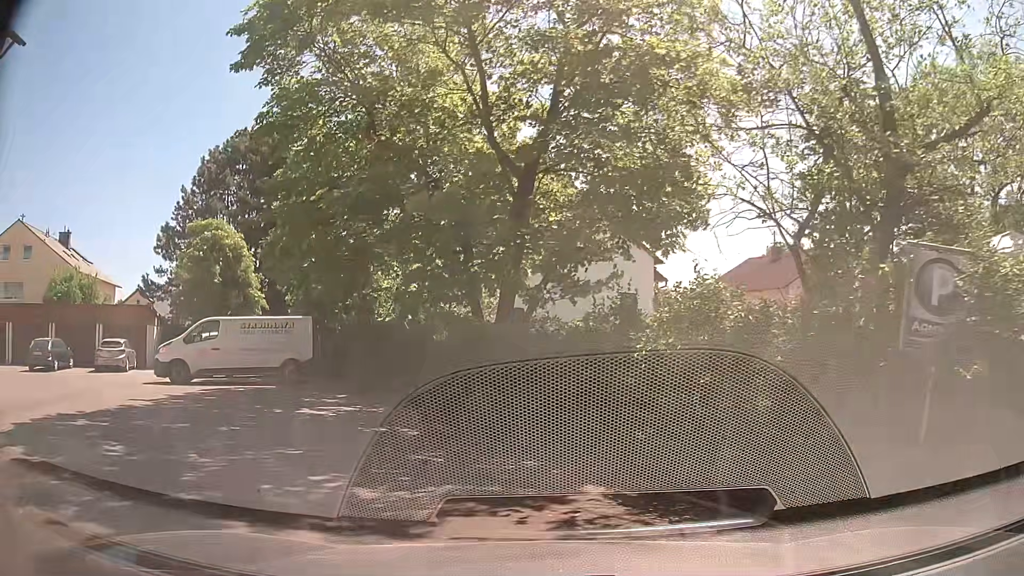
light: Day
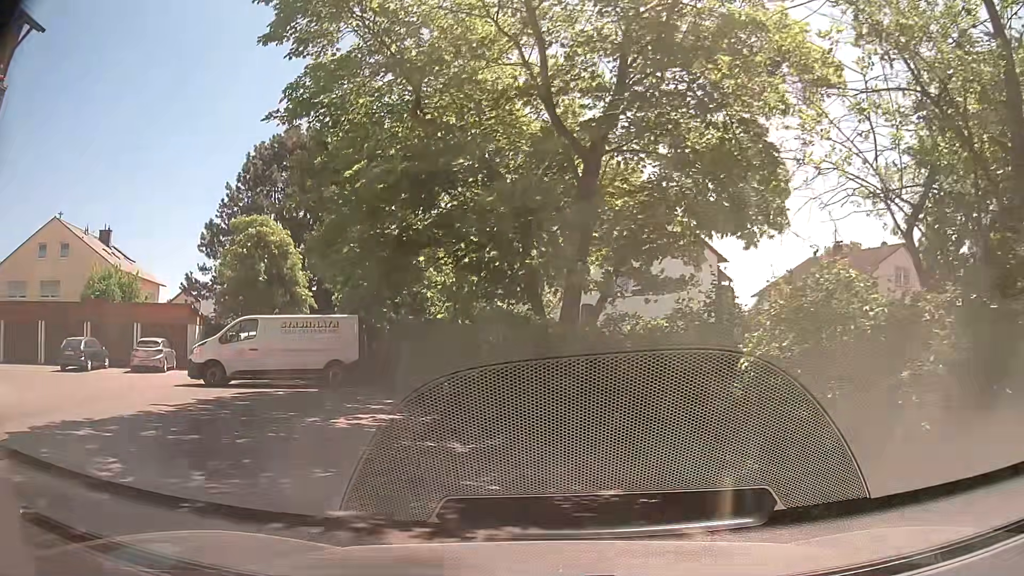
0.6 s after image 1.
(-0.1, +1.3) m; -6°
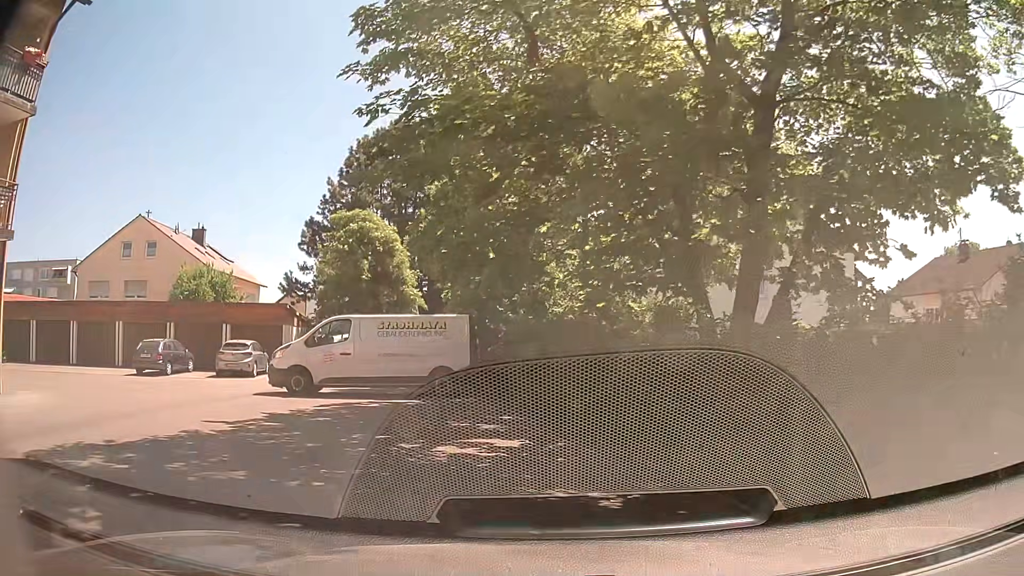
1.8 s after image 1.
(-0.2, +2.5) m; -11°
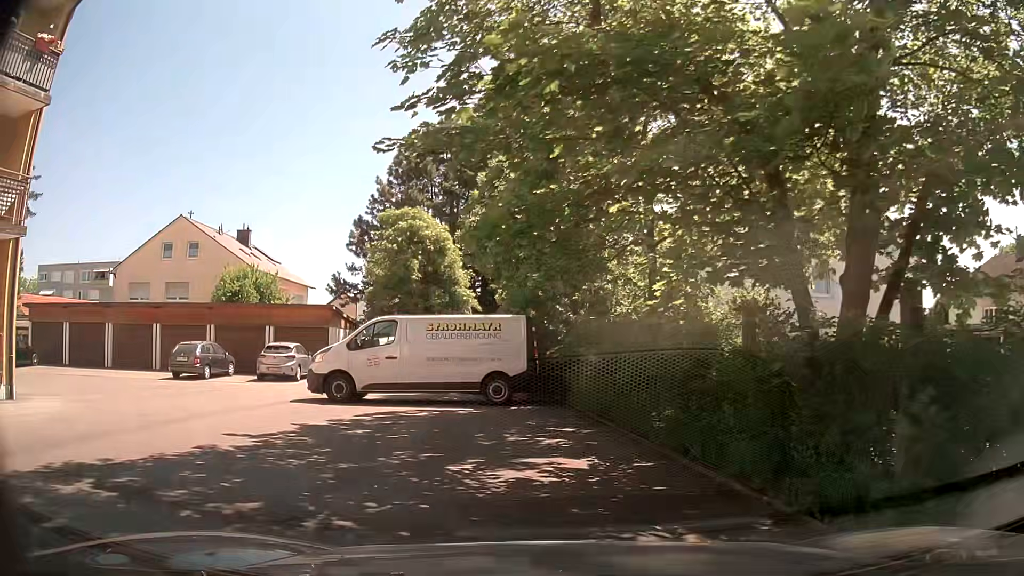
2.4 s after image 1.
(0.0, +1.3) m; -4°
